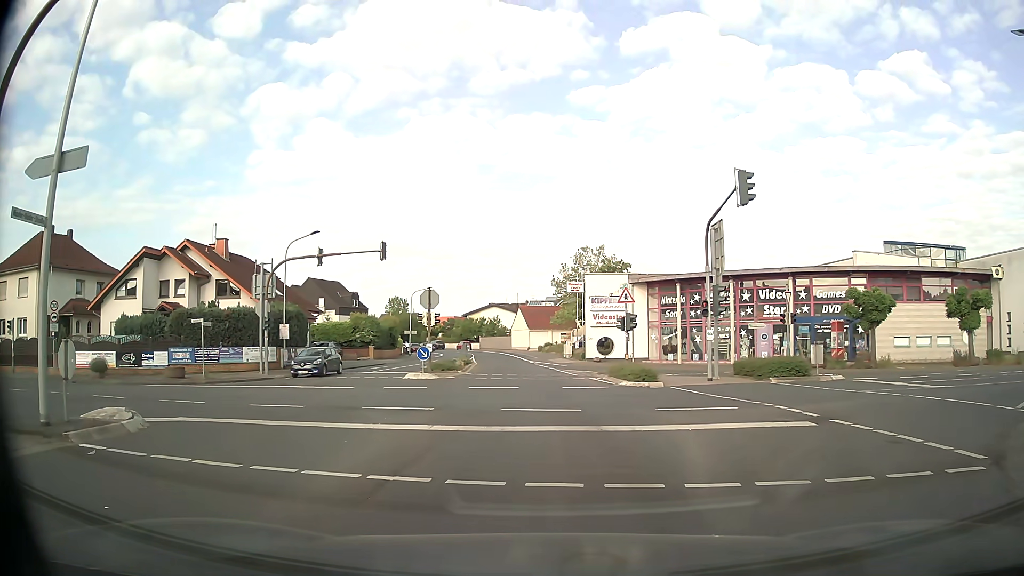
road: secondary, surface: asphalt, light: Day
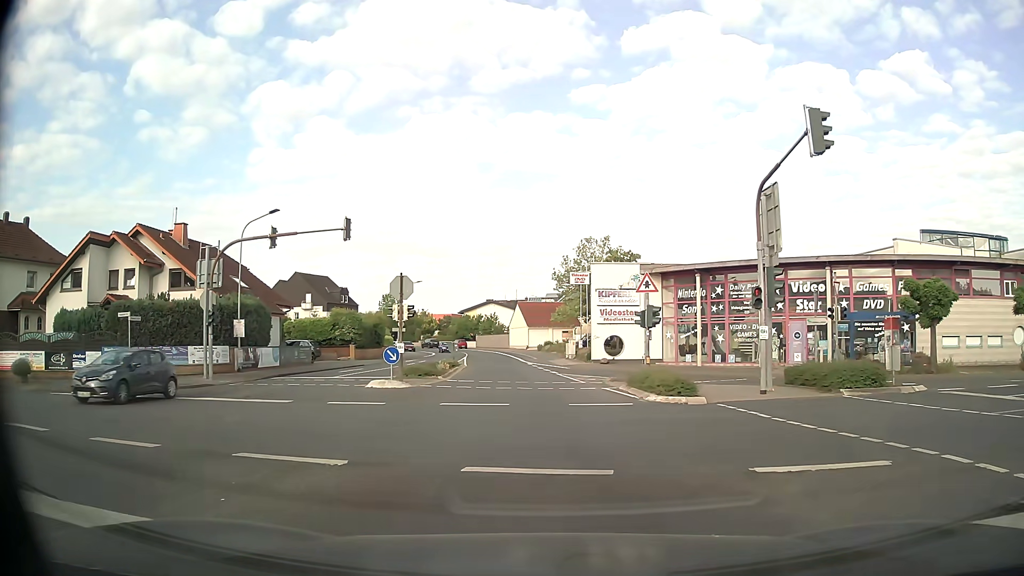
(+0.2, +6.7) m; +2°
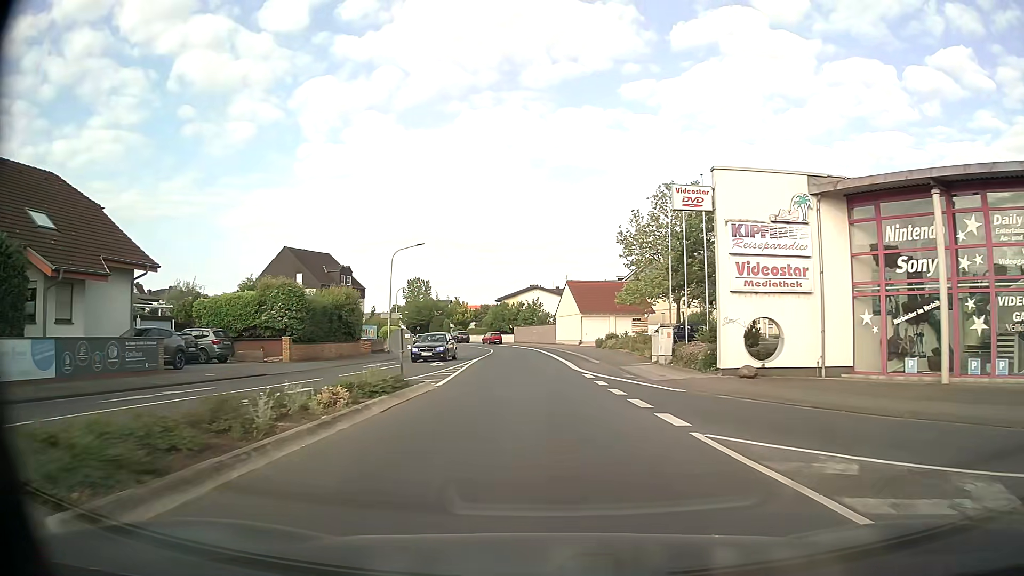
(-0.5, +24.2) m; -4°
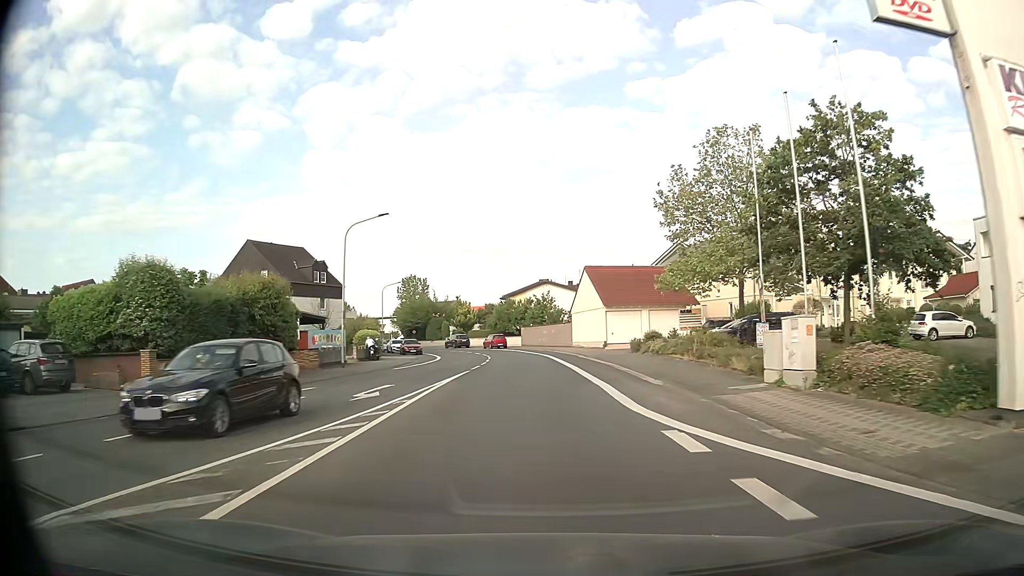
(-0.2, +14.0) m; -1°
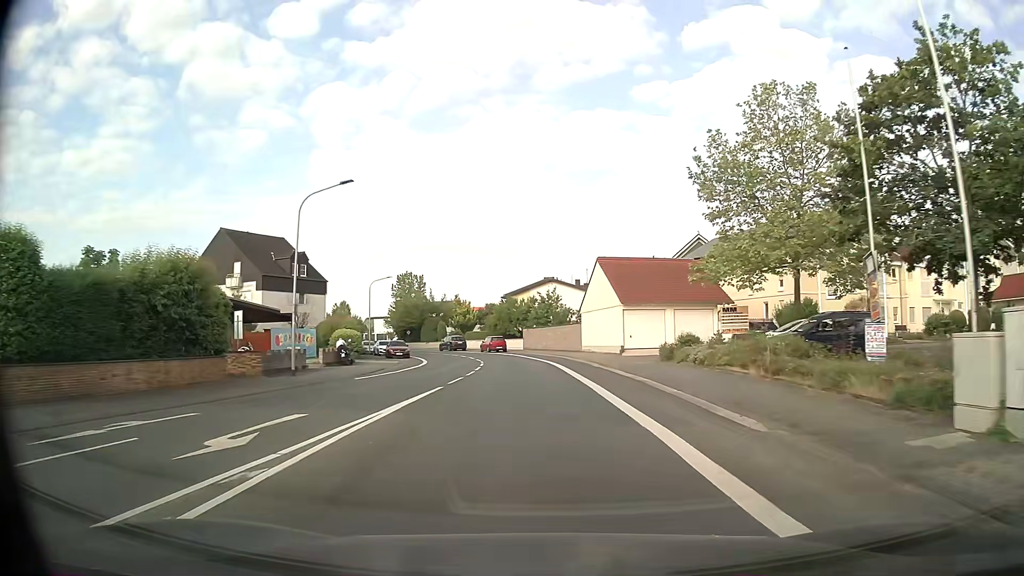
(-0.1, +7.8) m; 0°
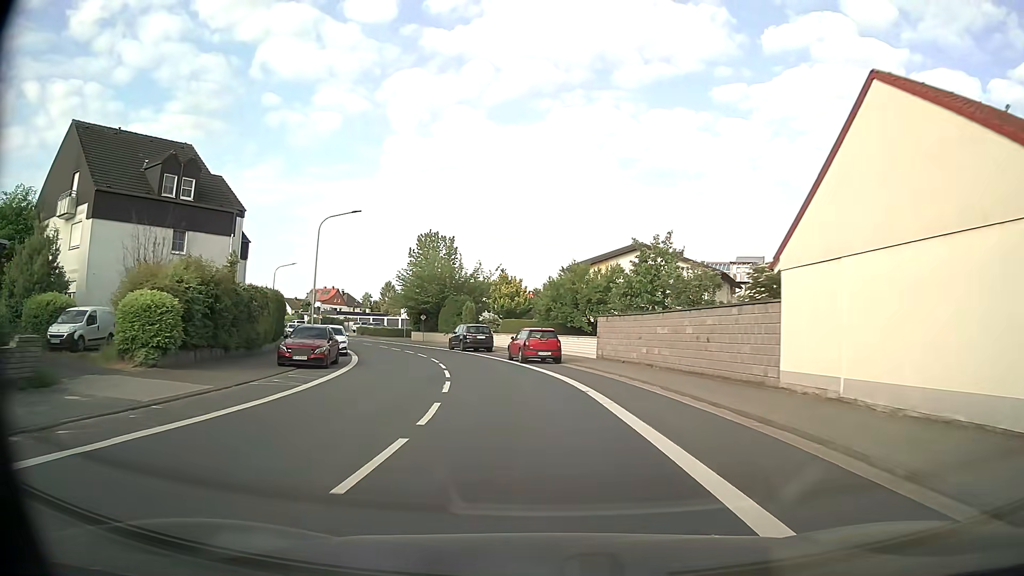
(-1.1, +32.4) m; -6°
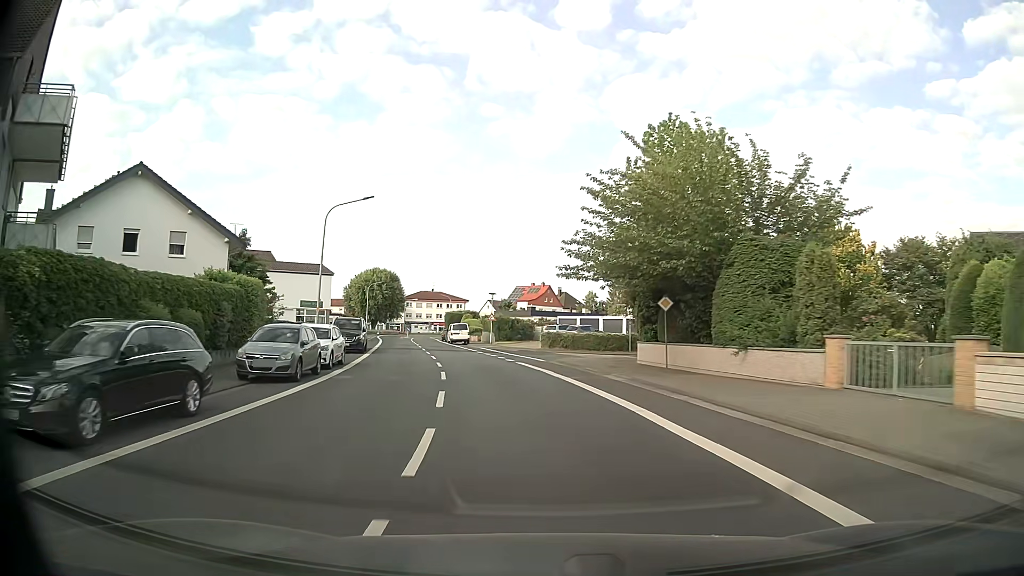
(-6.8, +40.3) m; -20°
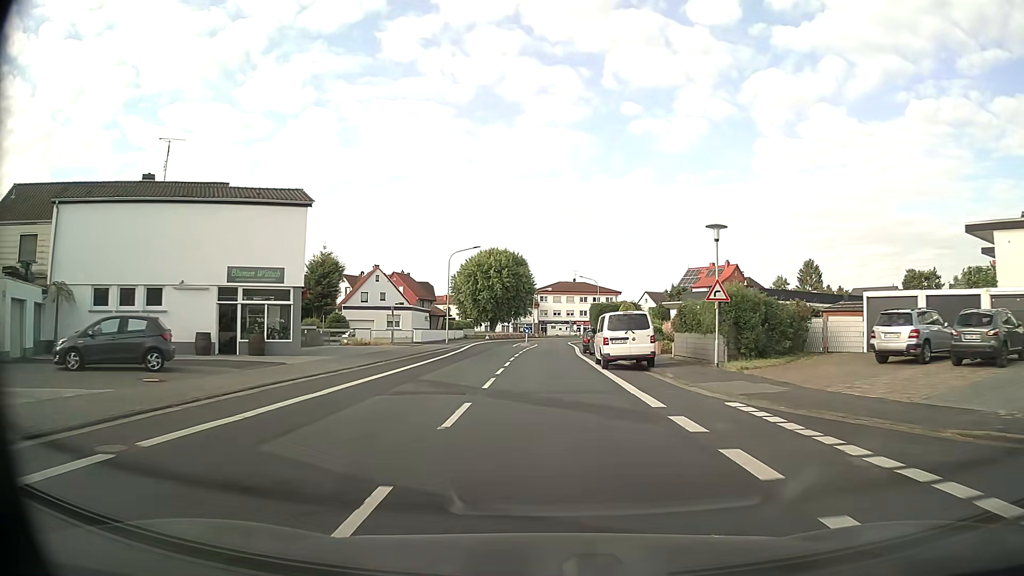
(-5.6, +41.0) m; -13°
(0, +10) (0, +20) (0, +30) (0, +40) (+1, +50) (+1, +60) (+1, +70) (+1, +80) (+3, +90) (+6, +99) m
